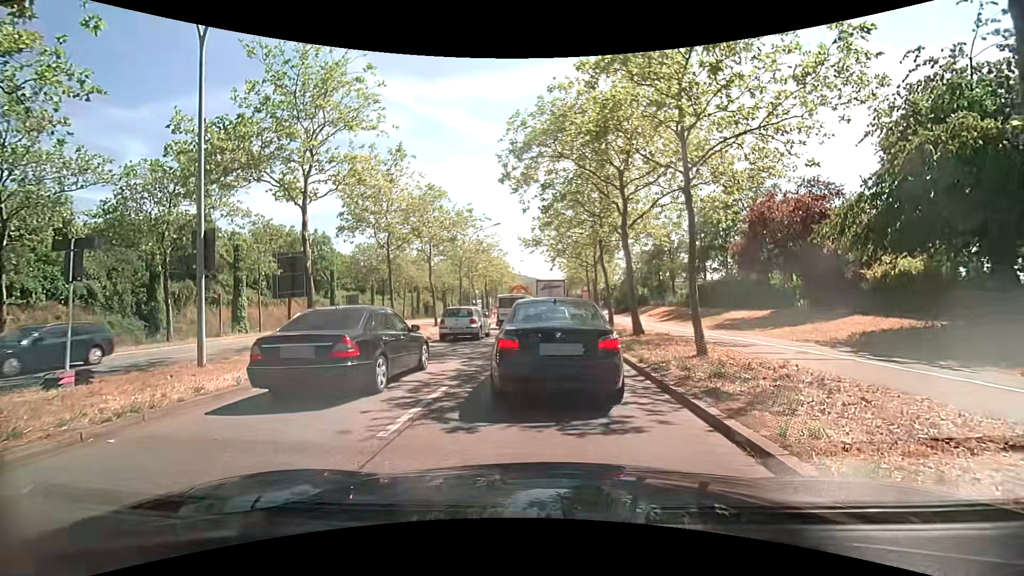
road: primary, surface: asphalt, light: Day
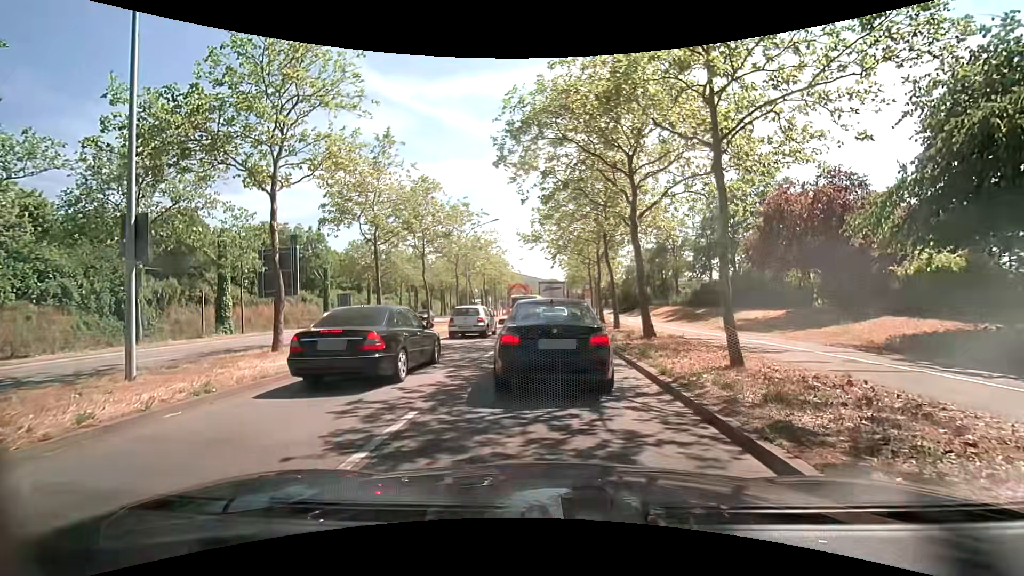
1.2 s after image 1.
(0.0, +2.1) m; 0°
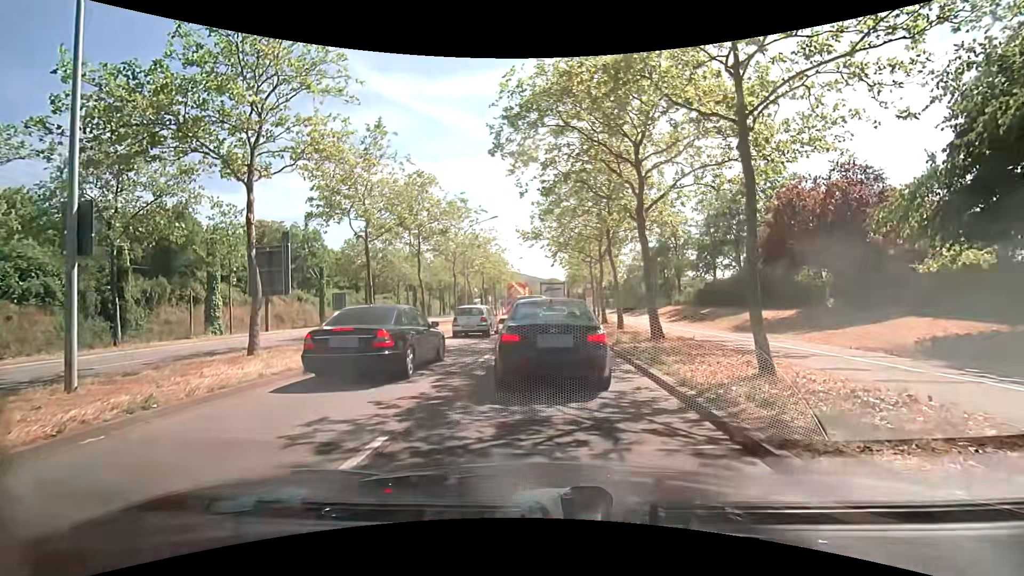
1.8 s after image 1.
(0.0, +1.2) m; -1°
